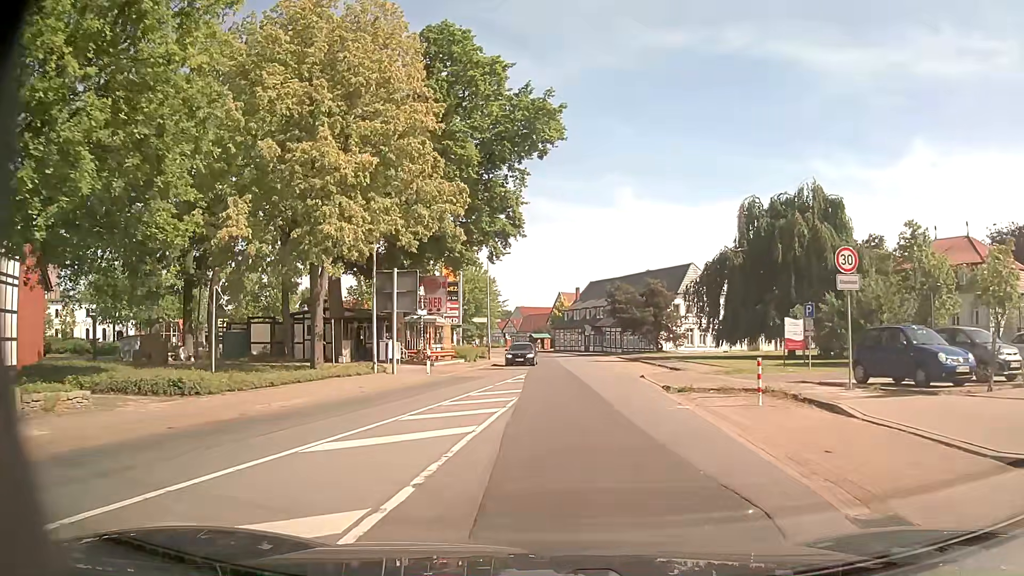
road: secondary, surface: asphalt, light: Day
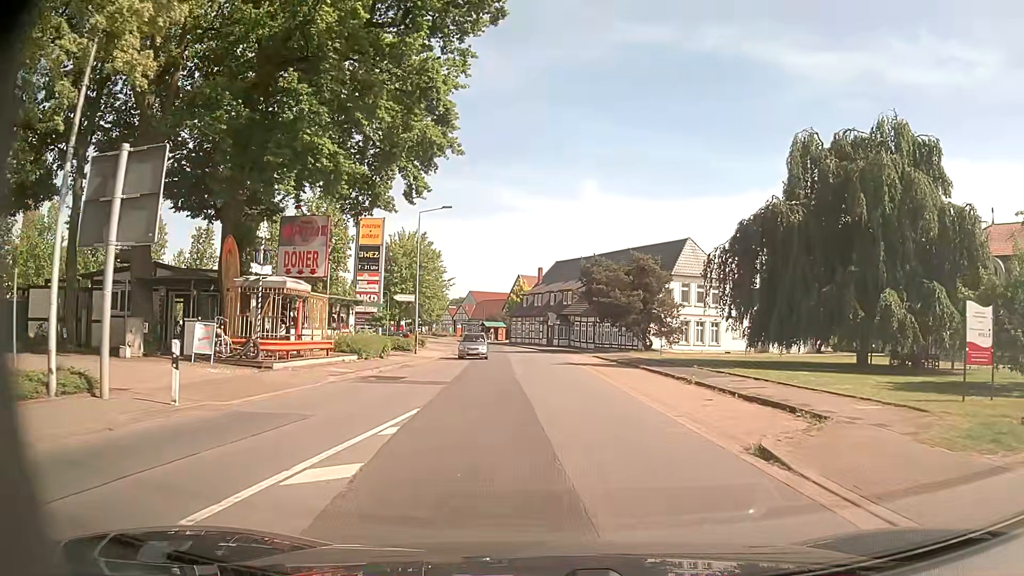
(+0.7, +17.8) m; +4°
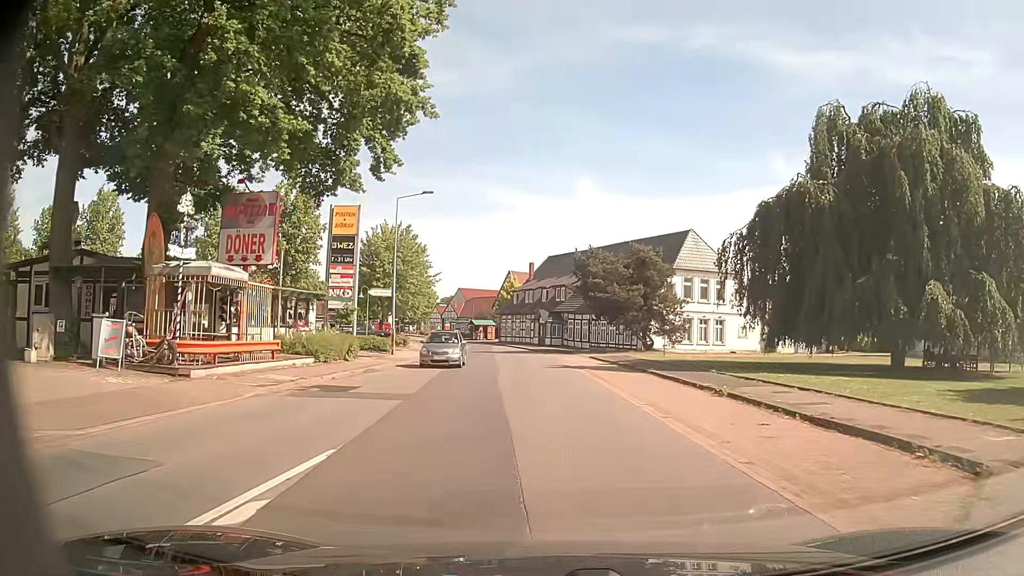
(+0.1, +4.5) m; +1°
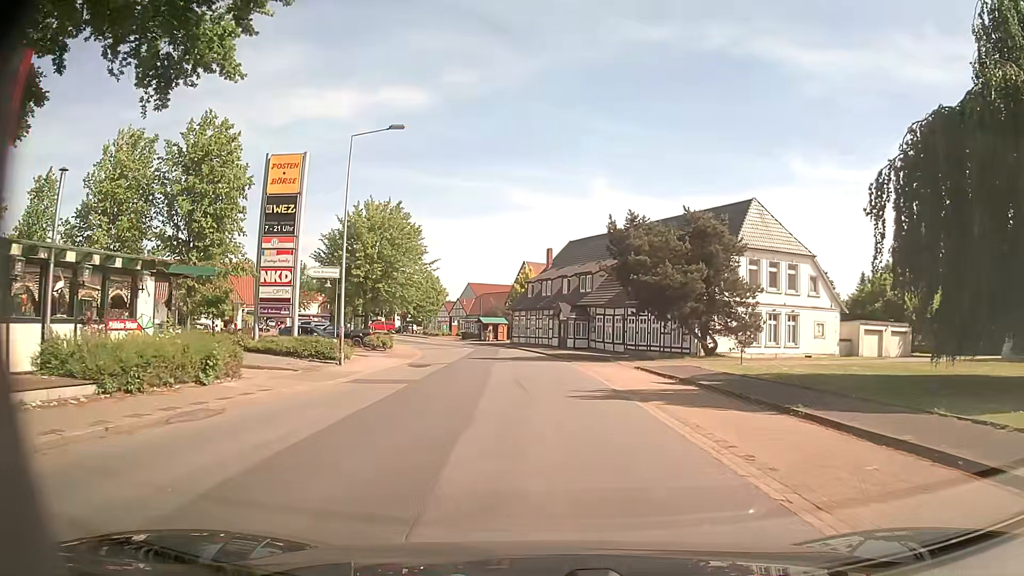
(-0.1, +13.6) m; -1°
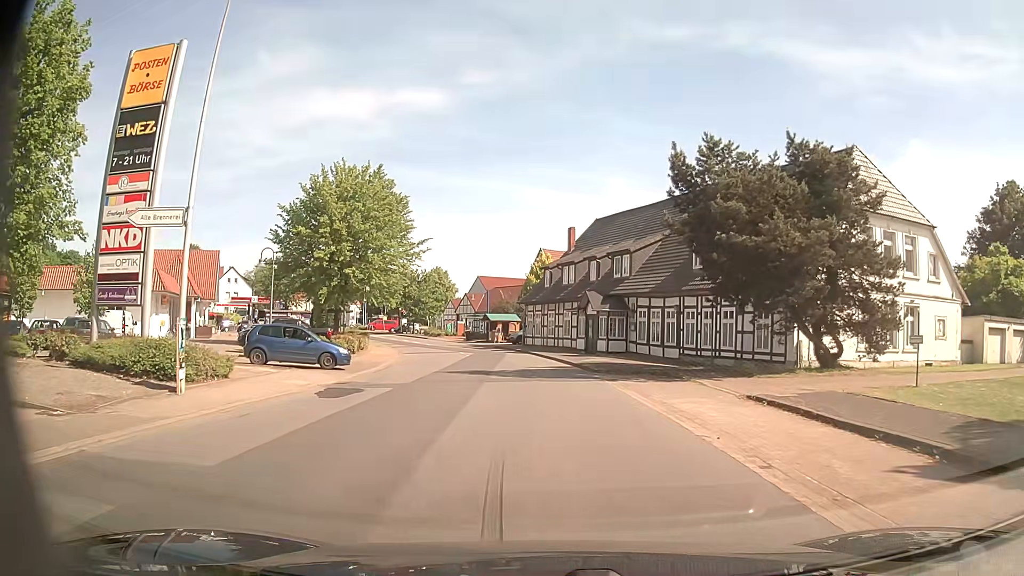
(-0.3, +13.7) m; -2°
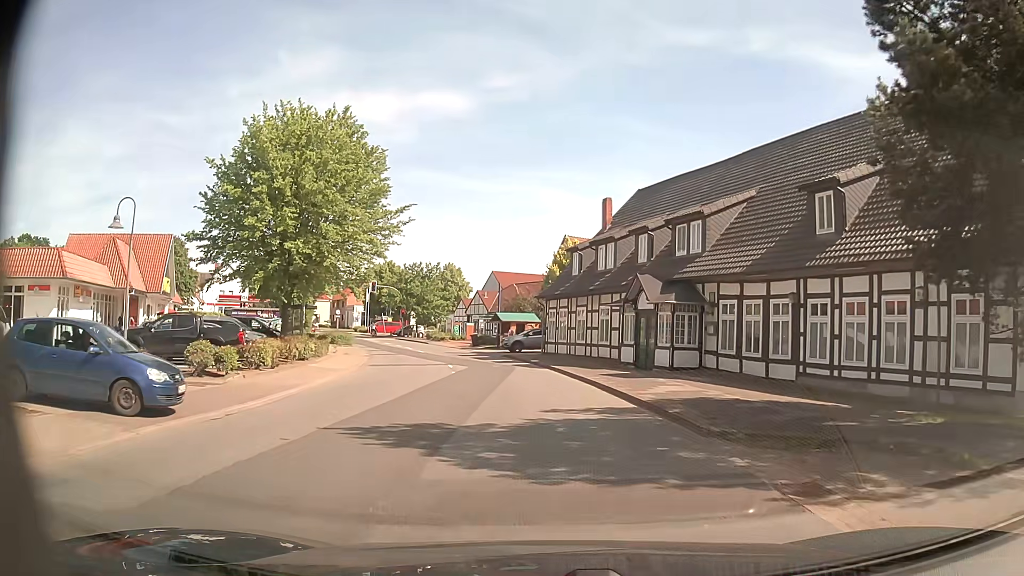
(-0.3, +13.6) m; -2°
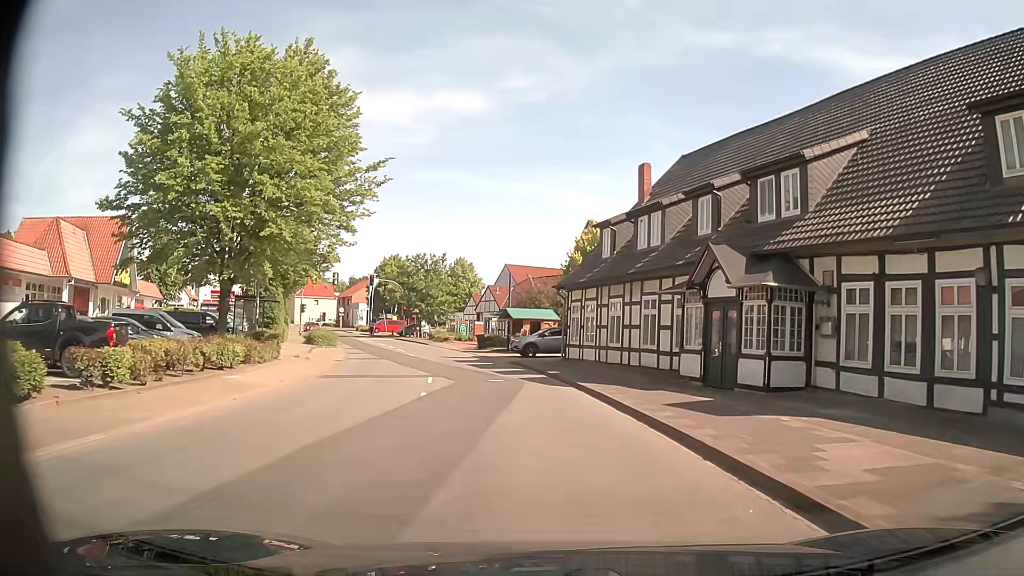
(-0.1, +8.9) m; -2°
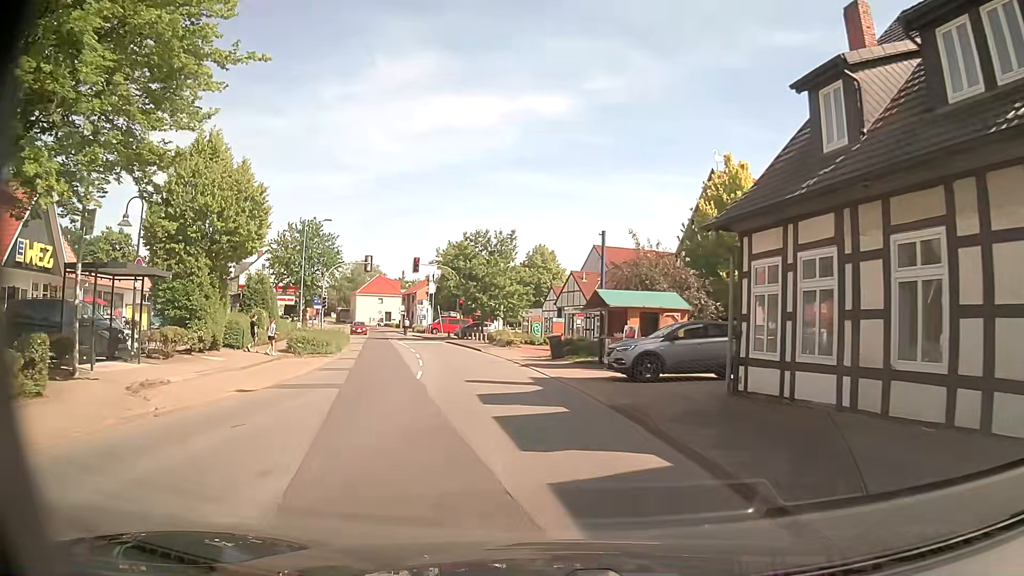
(-0.7, +17.8) m; -7°
(-1, +10) (-2, +20) (-4, +30) (-6, +39) (-9, +49) (-12, +59) (-15, +68) (-19, +77) (-22, +87) (-26, +96) m
